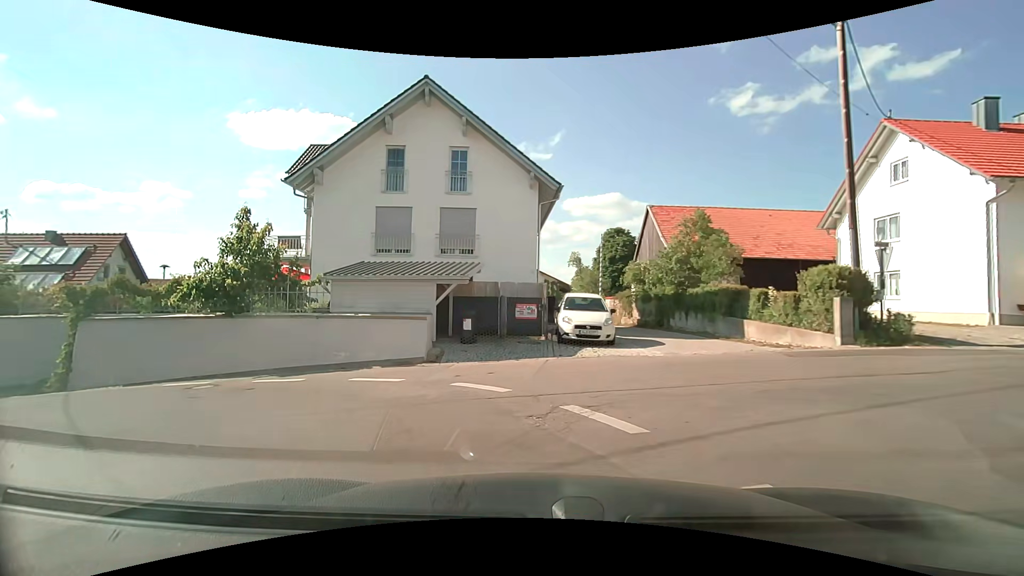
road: residential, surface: asphalt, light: Day
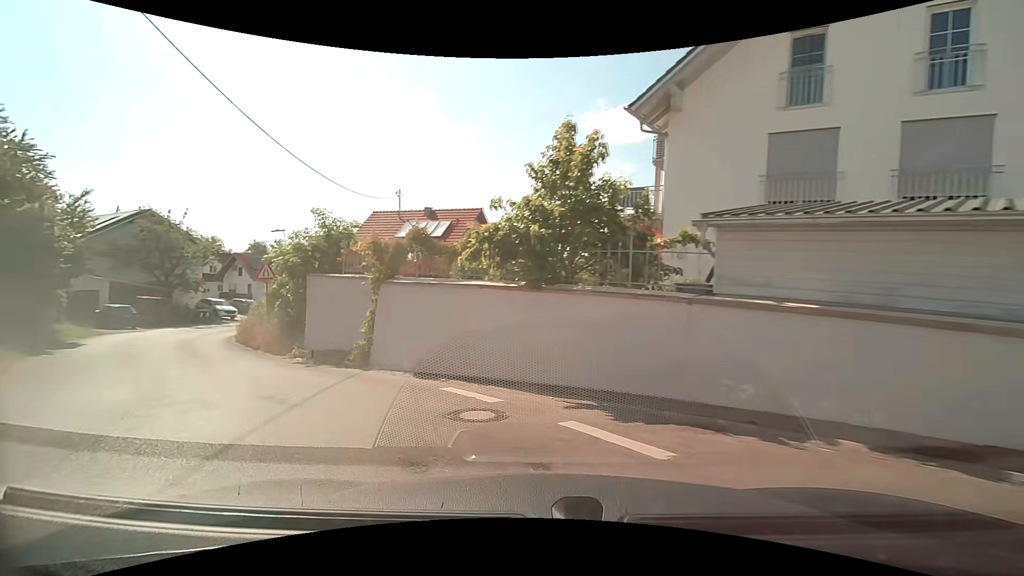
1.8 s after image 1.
(-2.2, +7.4) m; -36°
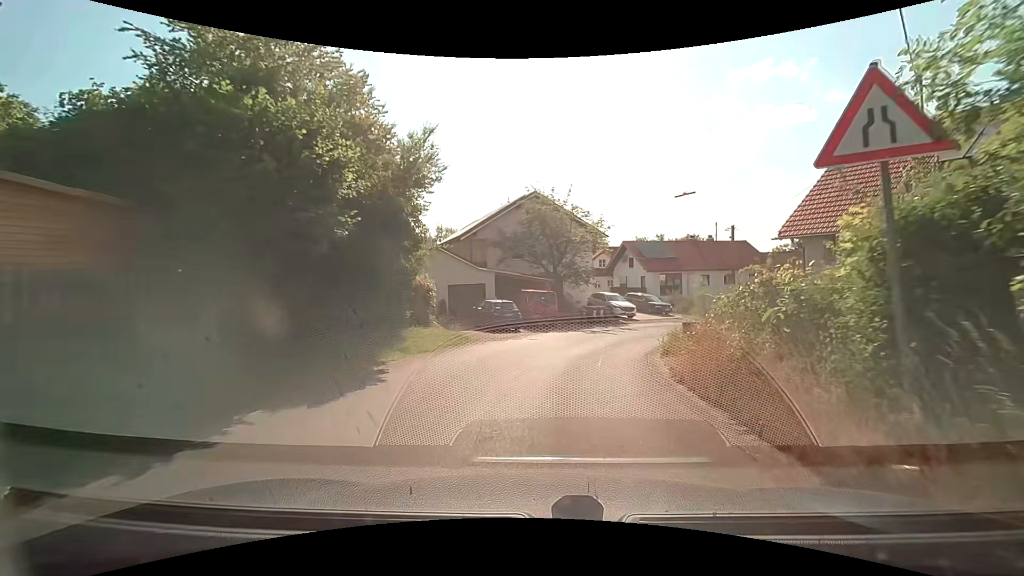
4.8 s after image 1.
(-8.0, +13.9) m; -41°
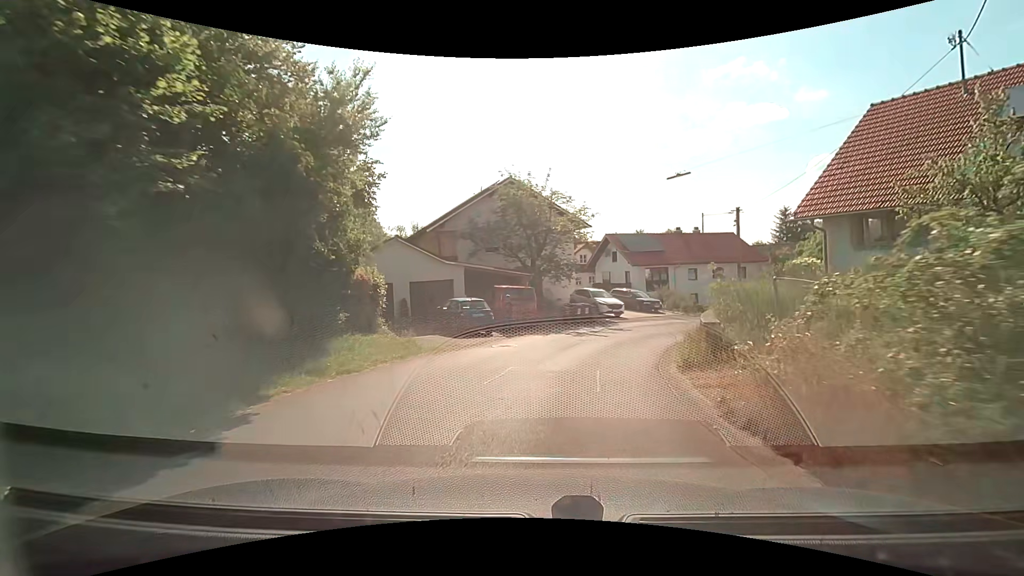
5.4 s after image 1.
(+0.1, +4.0) m; +2°
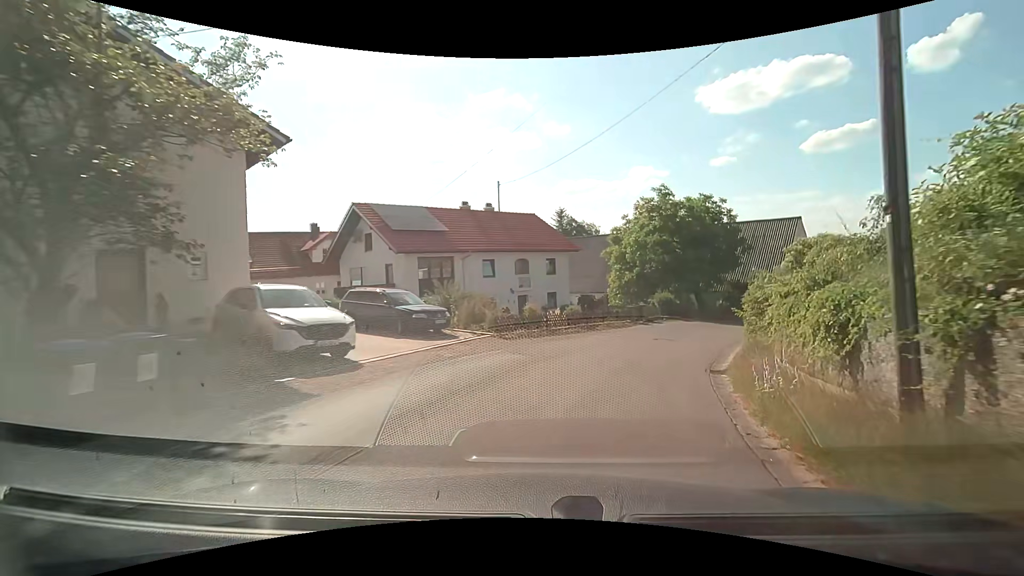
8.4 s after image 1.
(+3.6, +20.4) m; +24°
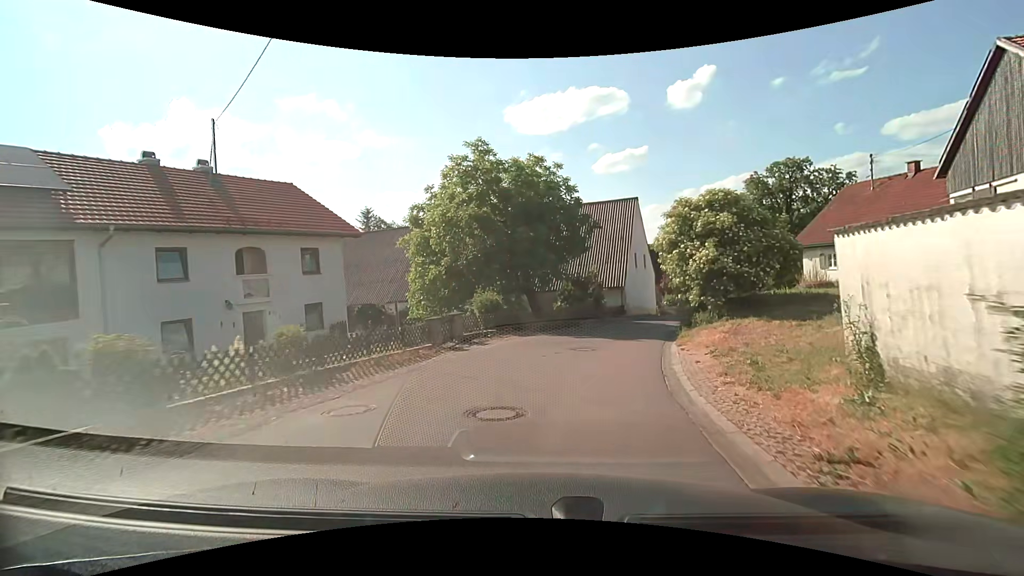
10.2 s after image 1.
(+2.4, +13.0) m; +20°
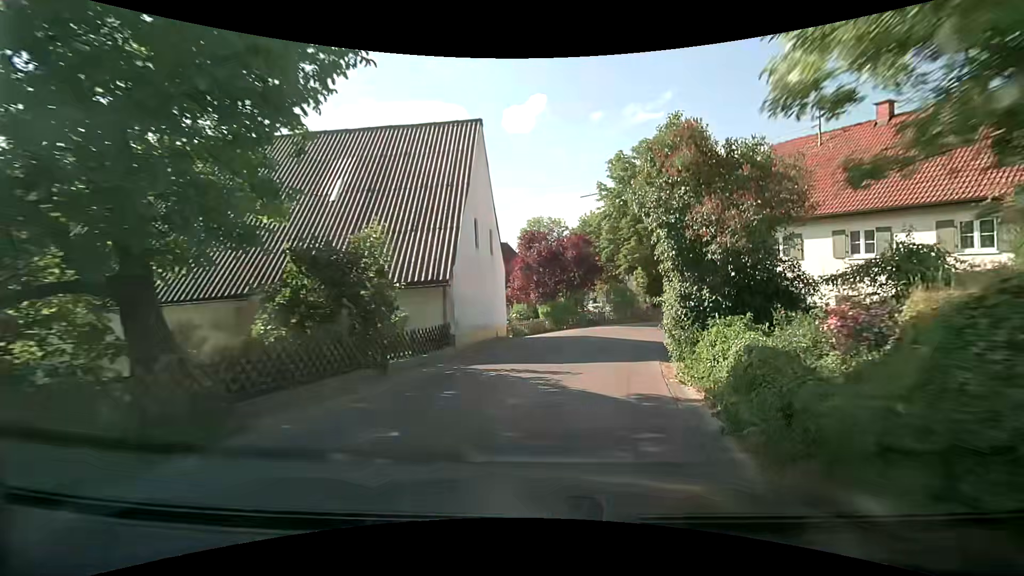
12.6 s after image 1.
(+2.9, +18.3) m; +18°
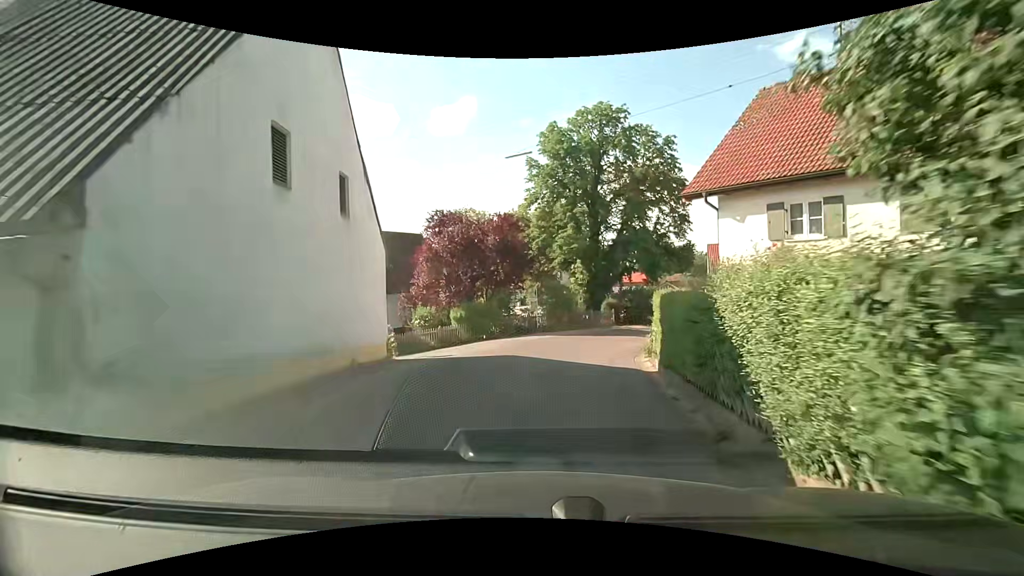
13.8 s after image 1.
(+0.7, +8.9) m; +8°
(+1, +10) (+2, +20) (+7, +29) (+14, +36) (+23, +40) (+32, +43) (+42, +46) (+51, +49) (+59, +56) (+64, +64) m
